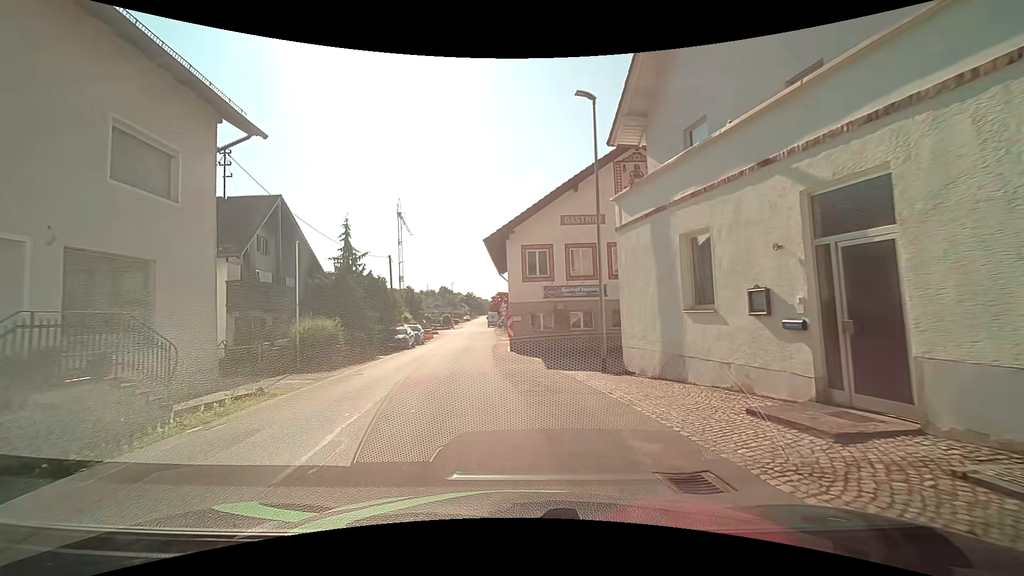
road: unclassified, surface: asphalt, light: Day
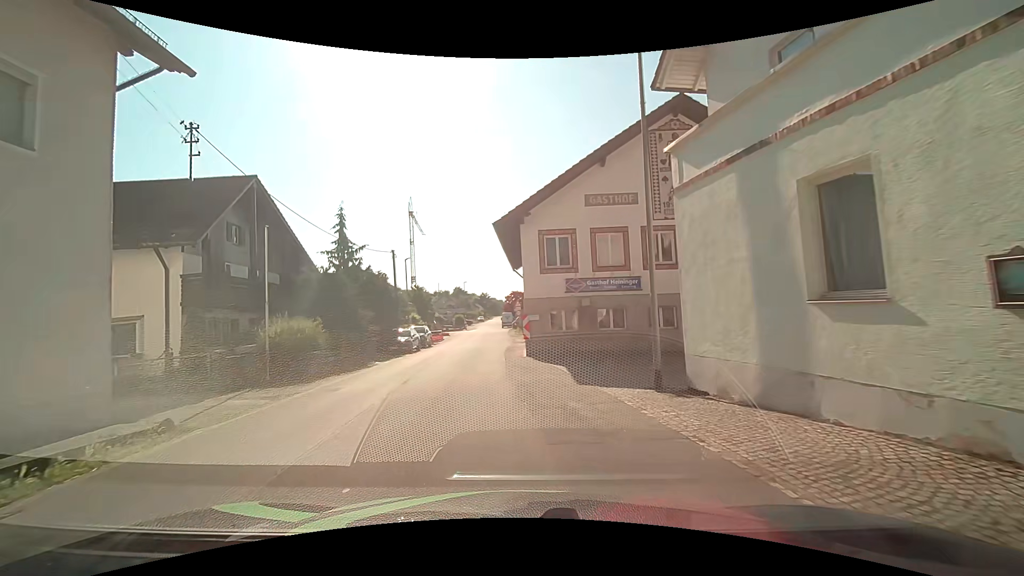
(-0.1, +3.9) m; -3°
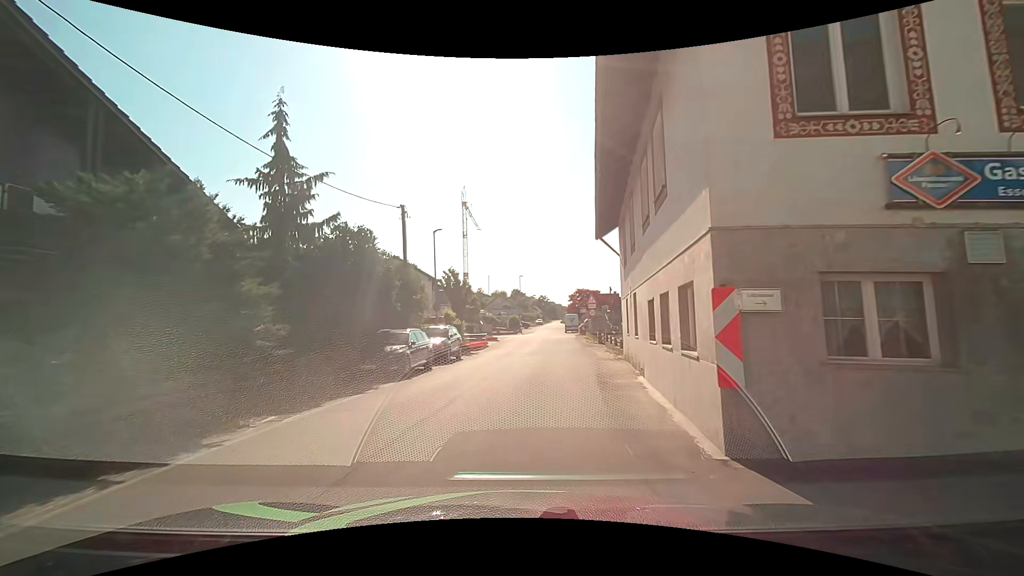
(-0.8, +14.9) m; -5°
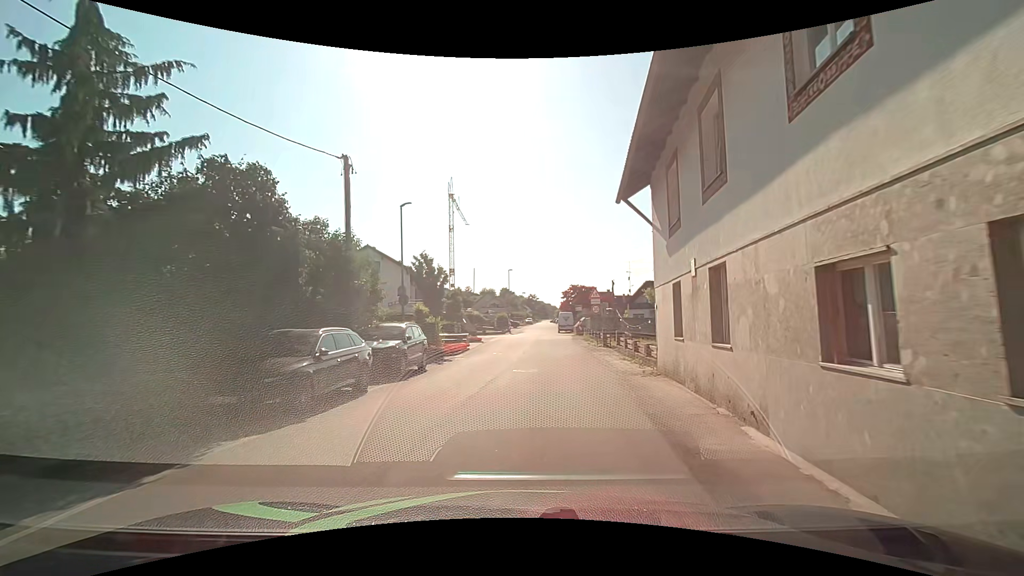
(-0.1, +6.7) m; 0°
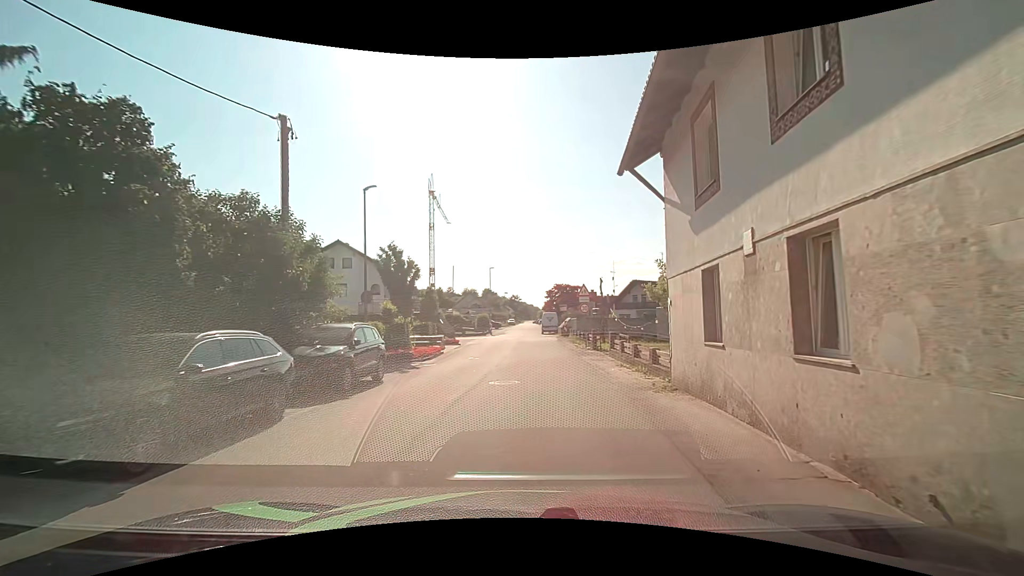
(+0.1, +3.2) m; +1°
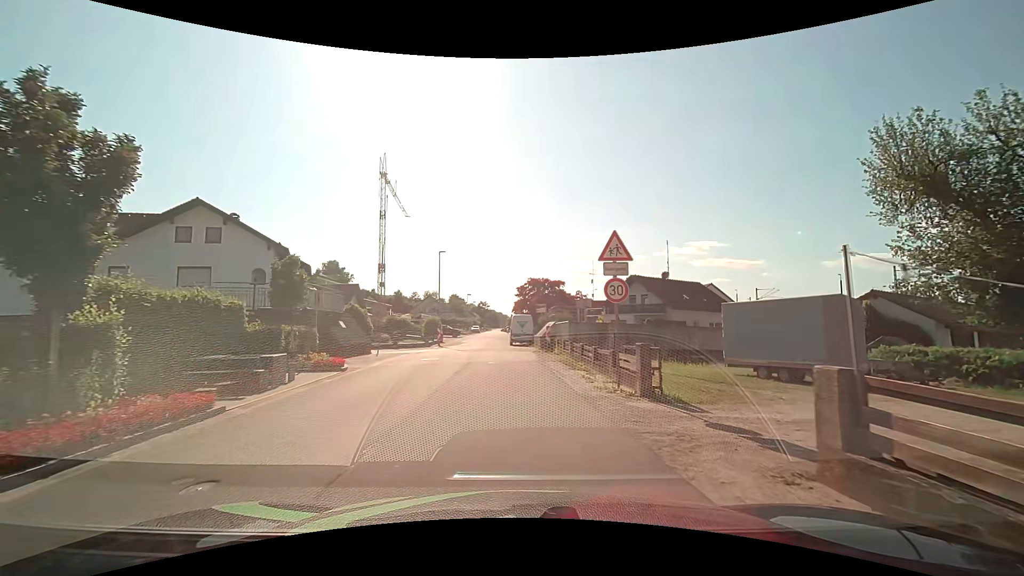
(+1.1, +17.6) m; +5°
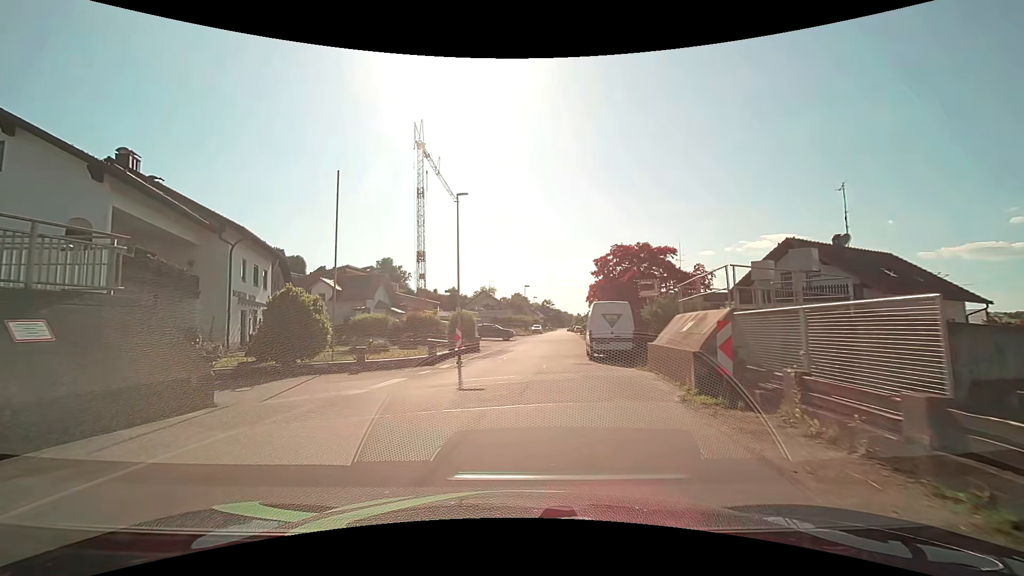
(-0.5, +19.7) m; -7°
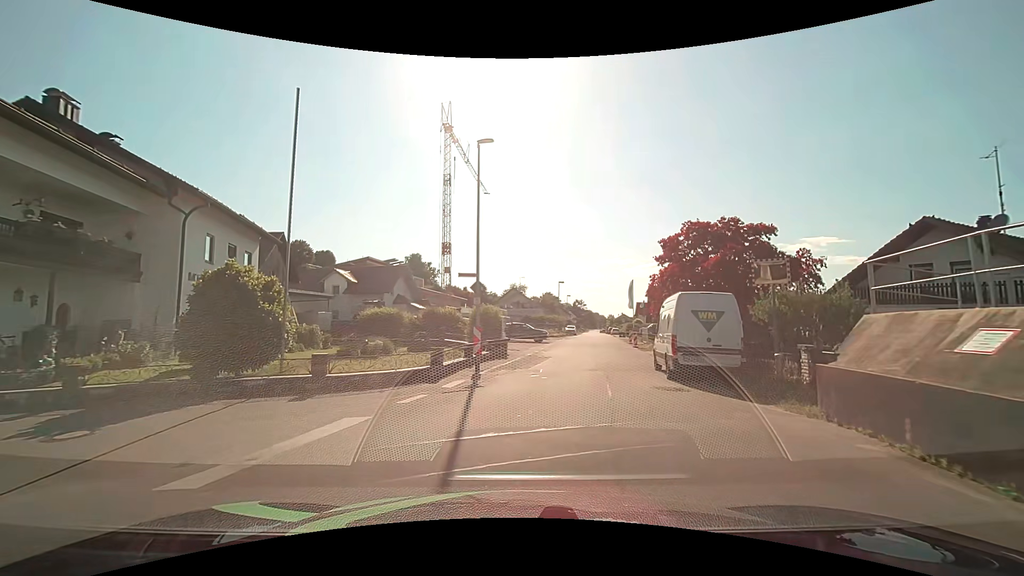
(-0.3, +7.1) m; -4°
(0, +10) (+2, +20) (+5, +29) (+7, +39) (+8, +49) (+10, +59) (+11, +69) (+13, +79) (+15, +89) (+16, +98) m
